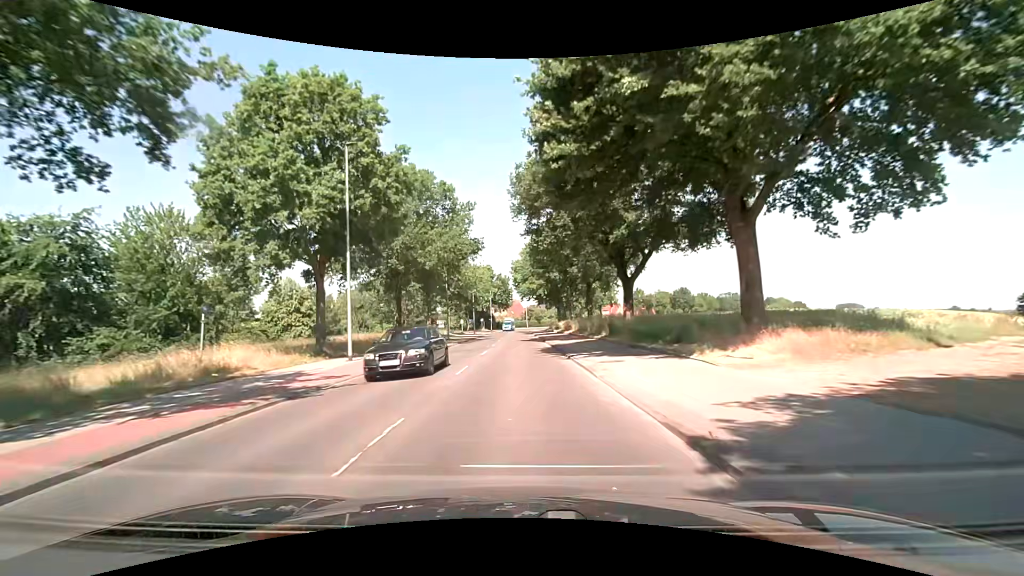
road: secondary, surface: asphalt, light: Day
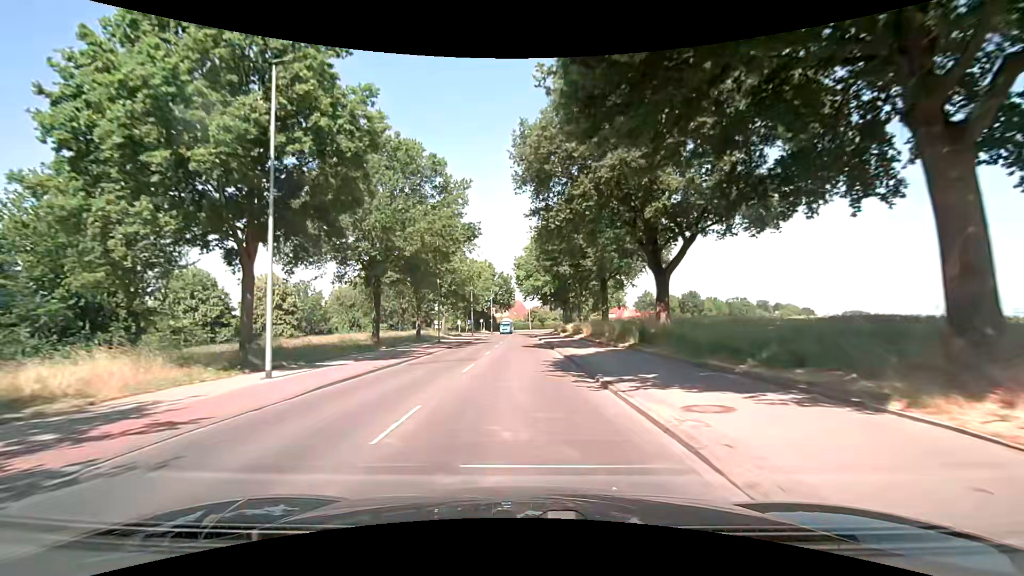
(-0.1, +7.7) m; 0°
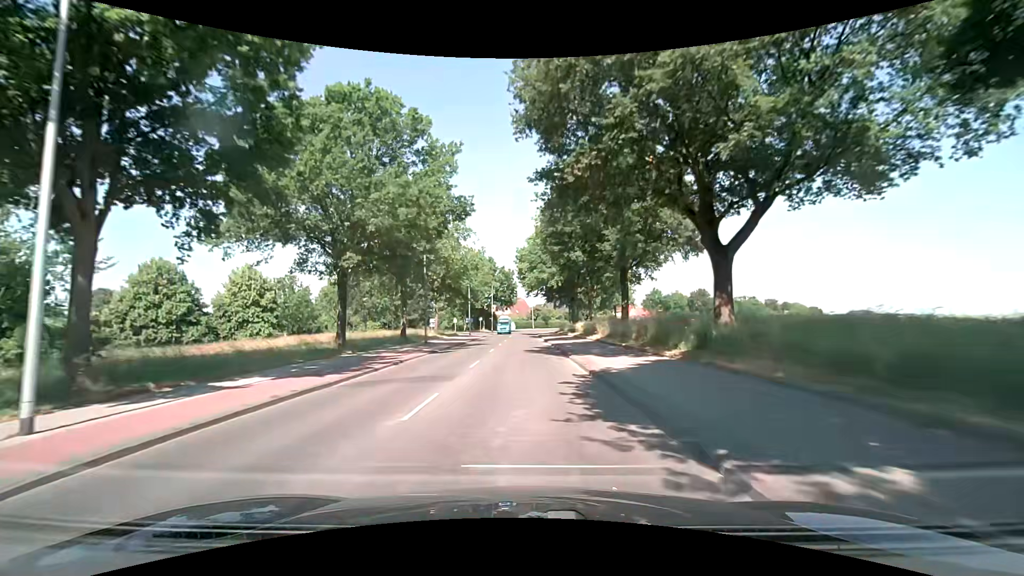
(-0.1, +7.7) m; -1°
(0, +10) (0, +20) (0, +30) (0, +40) (0, +50) (0, +60) (0, +70) (0, +80) (+1, +90) (+2, +100) m
